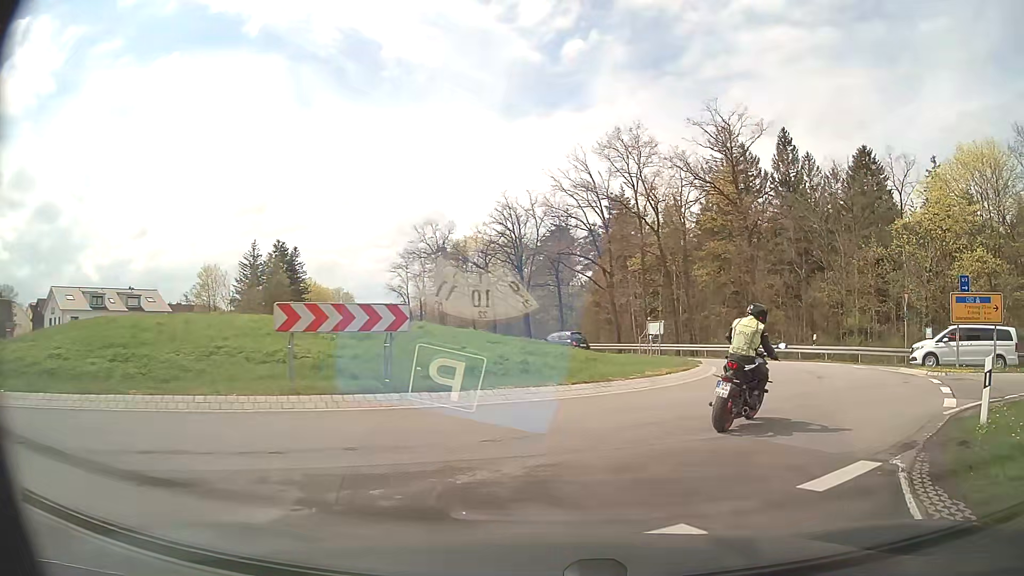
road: primary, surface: asphalt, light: Day
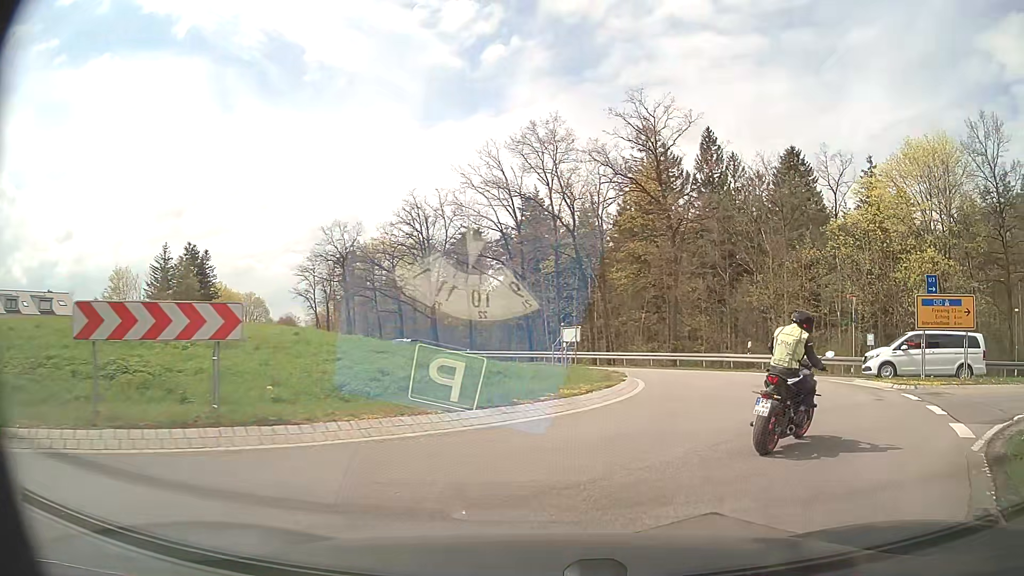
(+0.2, +3.4) m; +7°
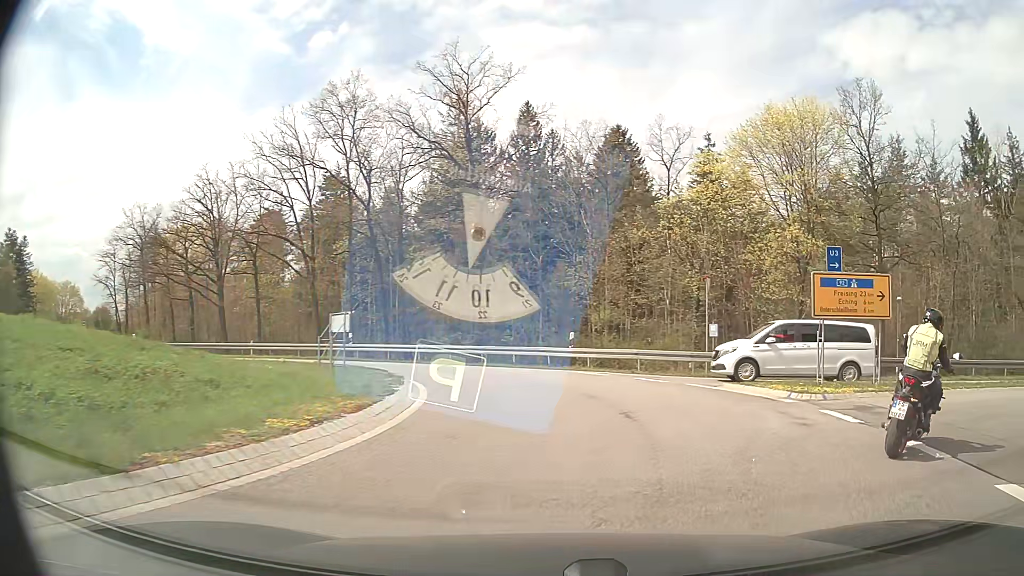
(+0.8, +5.9) m; +17°
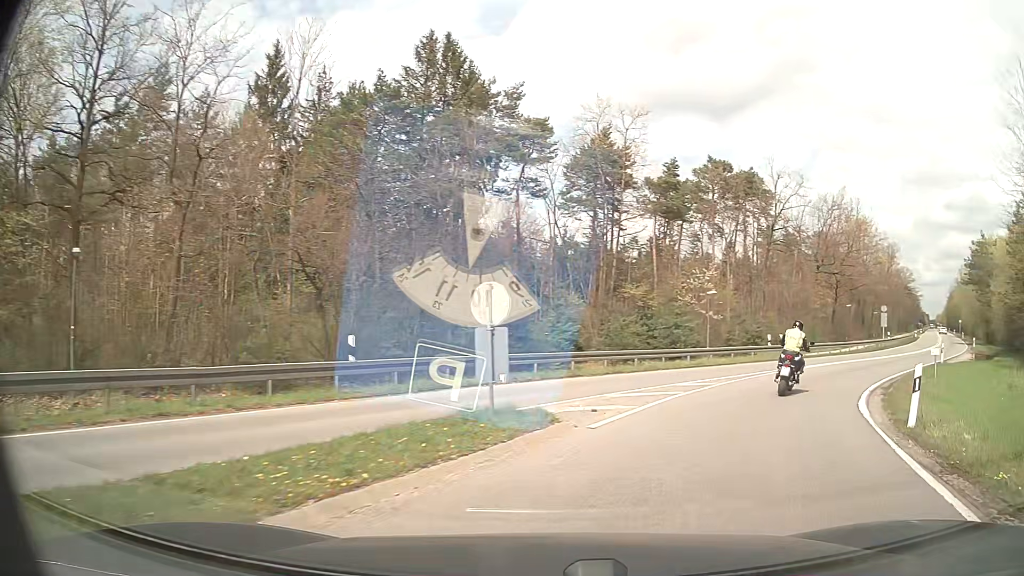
(+8.4, +12.9) m; +63°
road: secondary
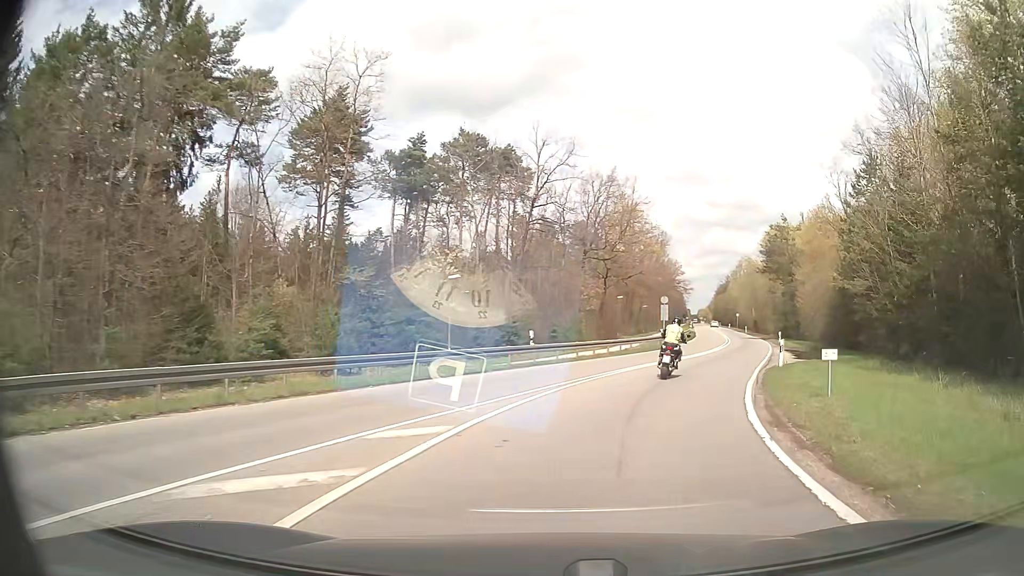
(+1.8, +9.1) m; +20°
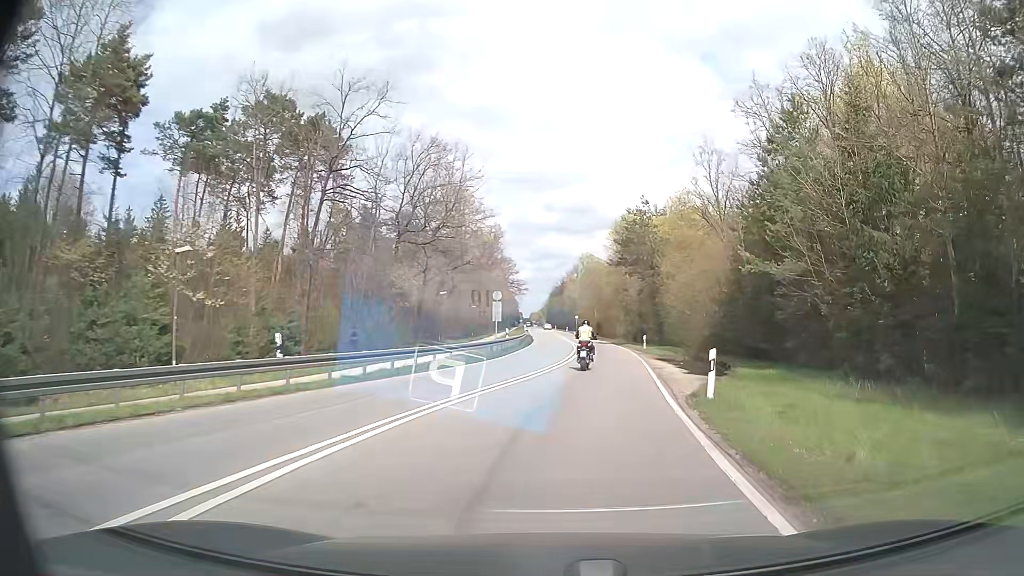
(+1.5, +11.1) m; +15°
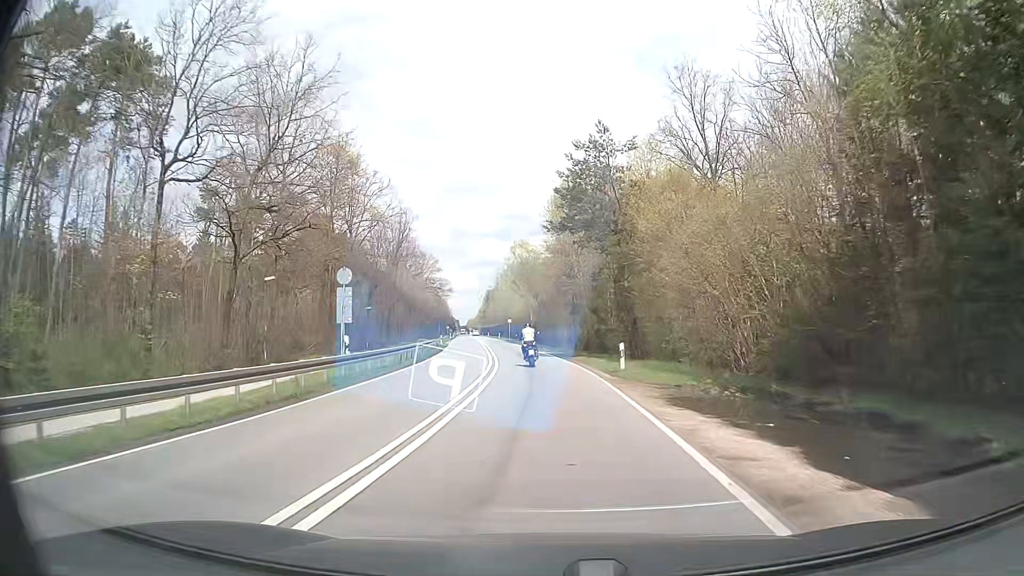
(+1.7, +21.3) m; +6°
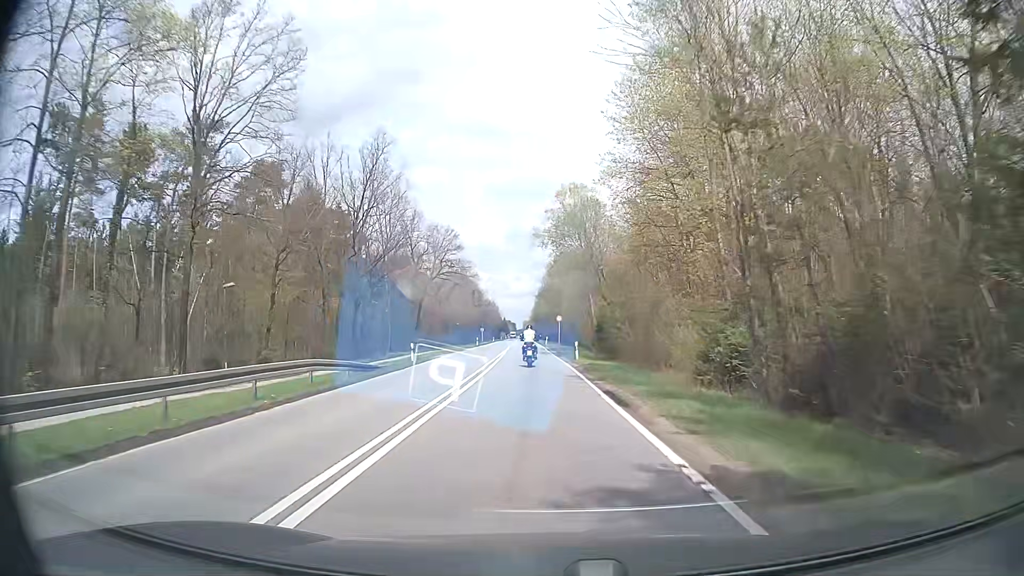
(-1.2, +36.0) m; -6°
(0, +10) (0, +20) (0, +30) (-1, +40) (-1, +50) (-1, +60) (-2, +70) (-2, +80) (-3, +90) (-3, +100) m
